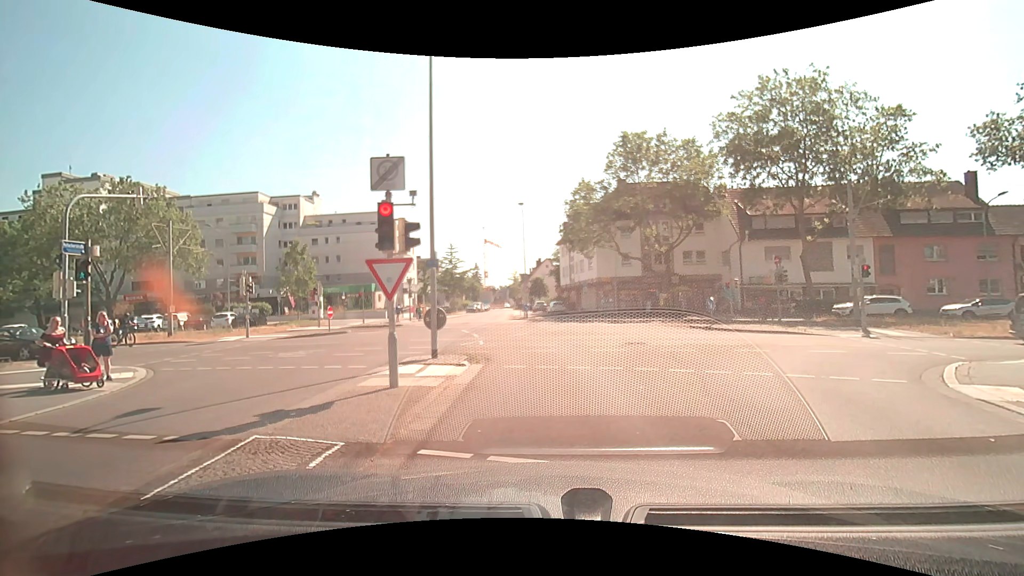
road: residential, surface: asphalt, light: Day
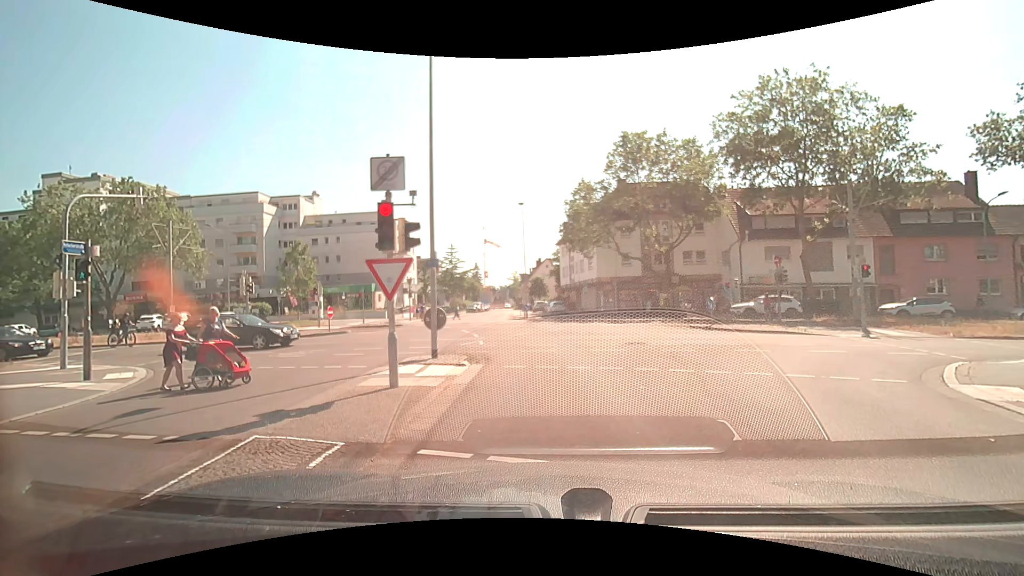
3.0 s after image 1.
(0.0, 0.0) m; 0°
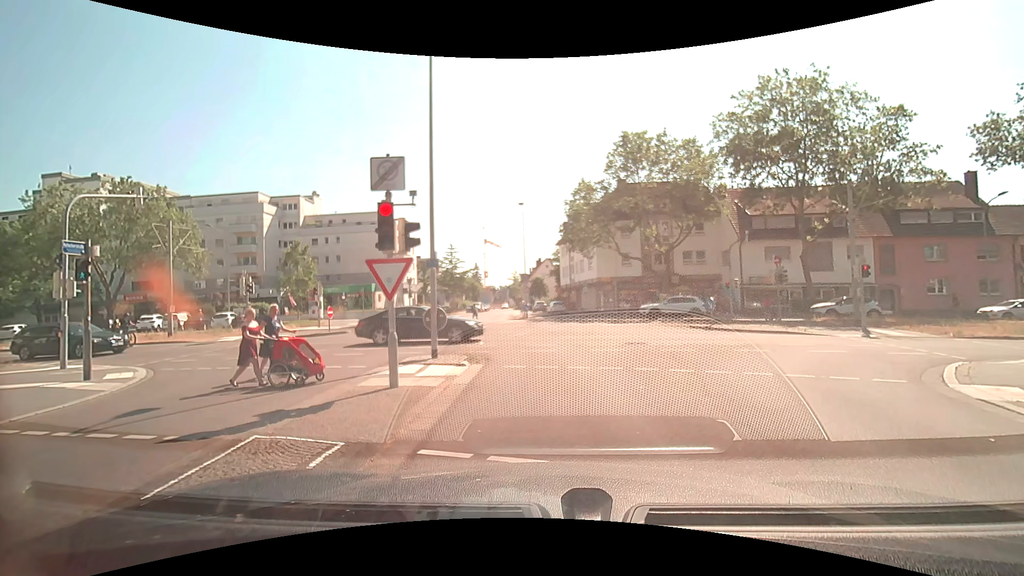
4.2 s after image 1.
(0.0, 0.0) m; 0°
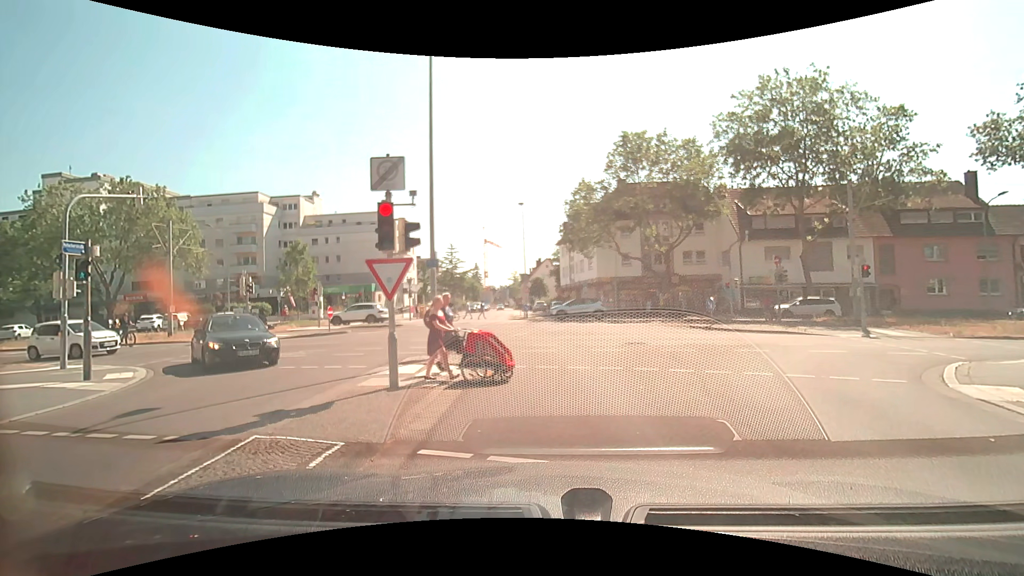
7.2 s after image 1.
(0.0, 0.0) m; 0°
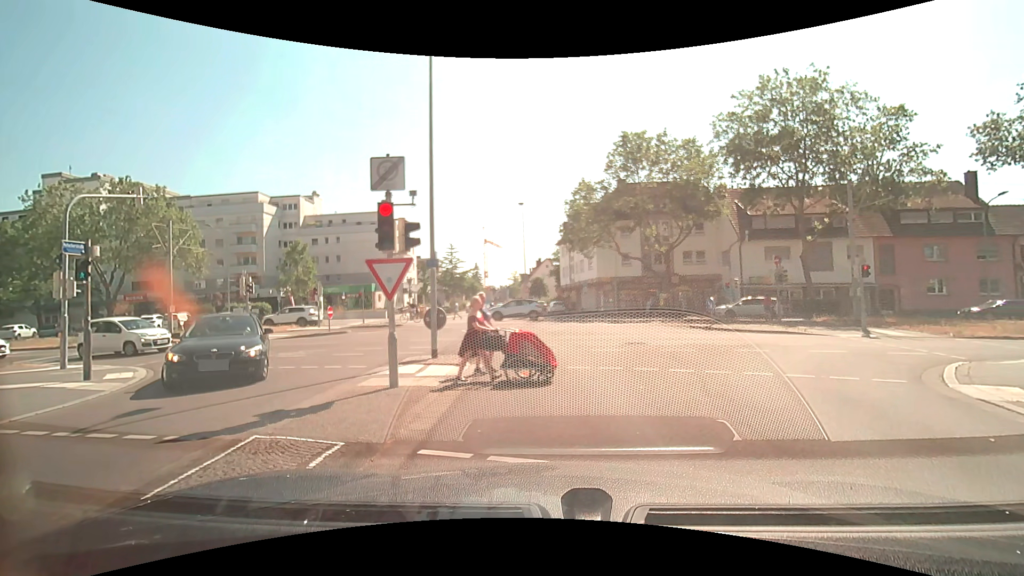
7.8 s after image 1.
(0.0, 0.0) m; 0°
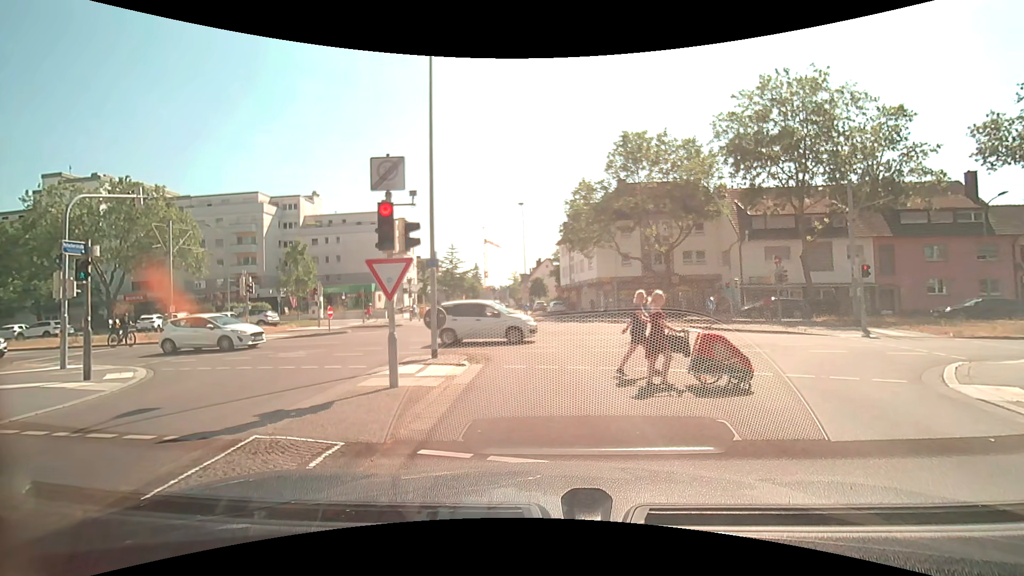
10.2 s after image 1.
(0.0, 0.0) m; 0°
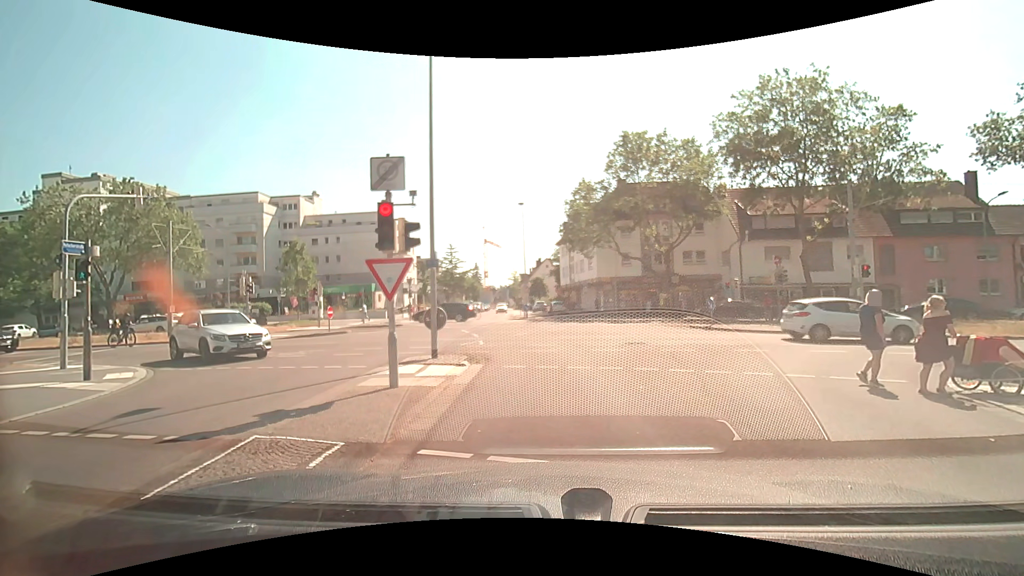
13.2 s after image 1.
(0.0, 0.0) m; 0°
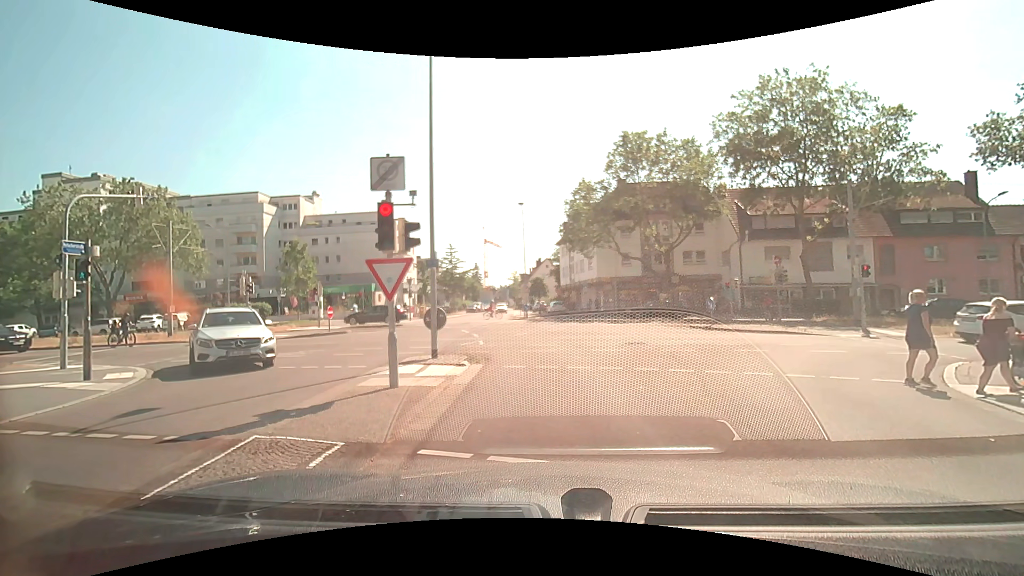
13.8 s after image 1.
(0.0, 0.0) m; 0°
